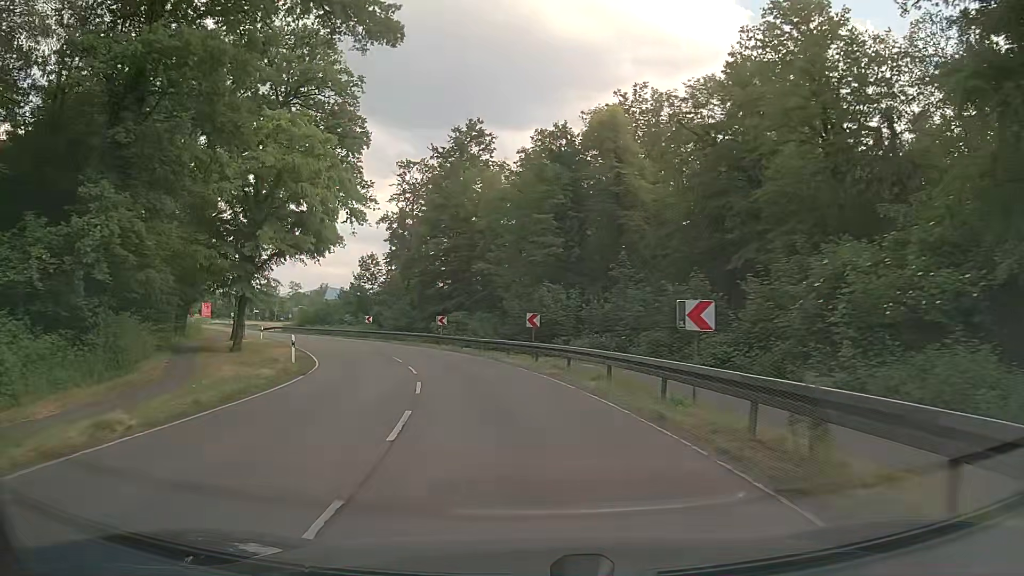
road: secondary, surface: asphalt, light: Day
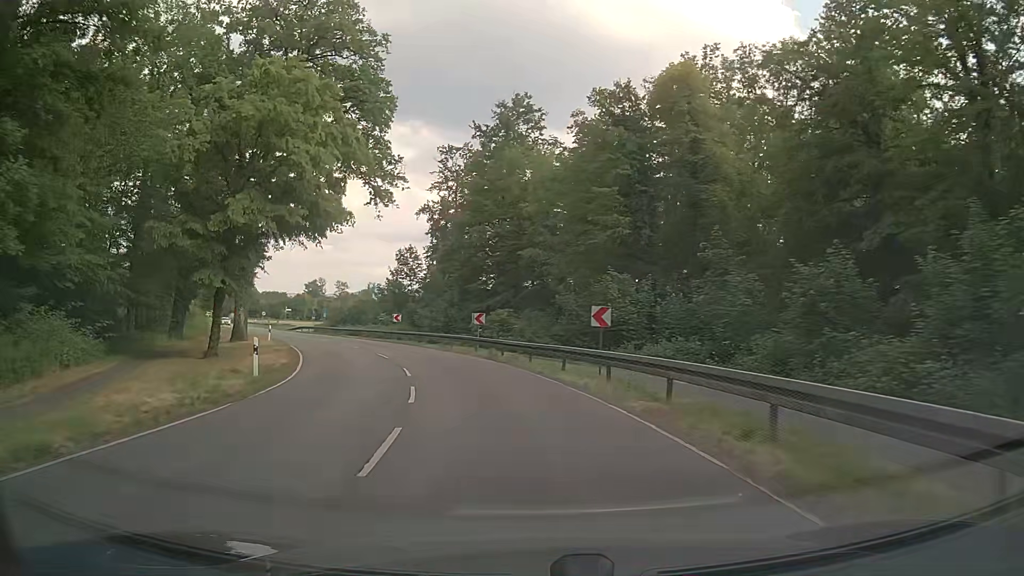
(-0.4, +8.3) m; -4°
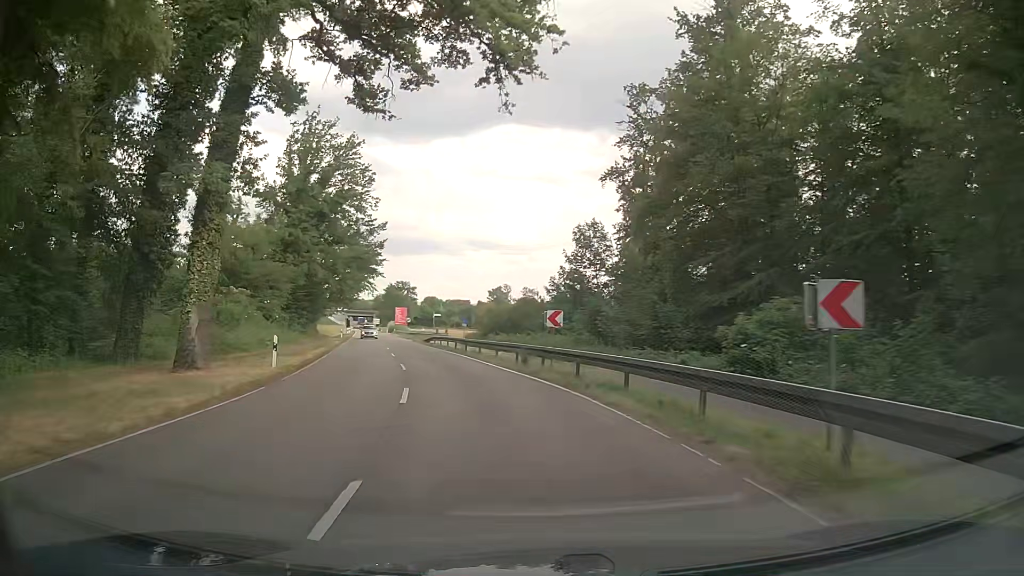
(-3.6, +24.6) m; -17°
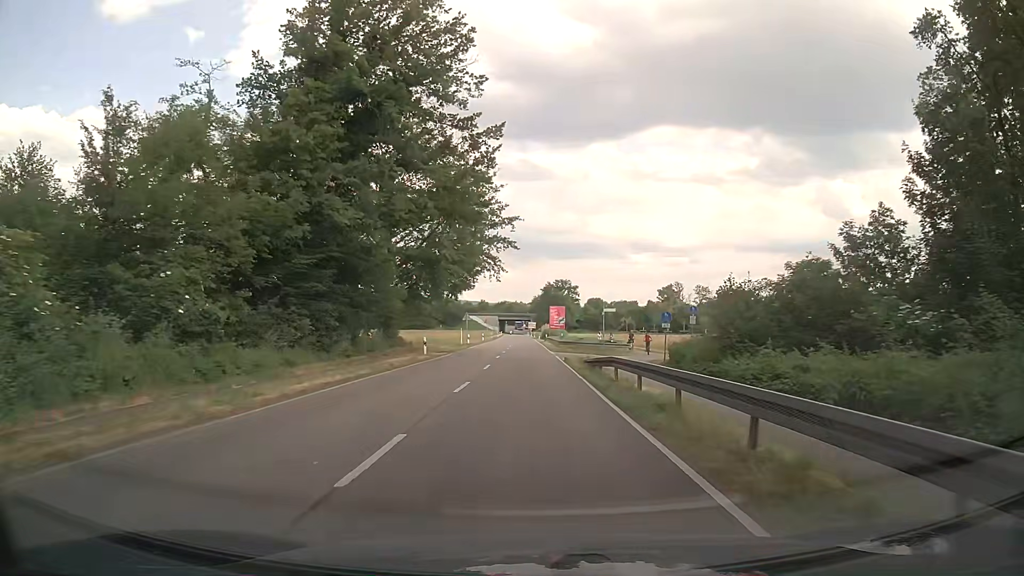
(-5.1, +33.5) m; -14°
(0, +10) (0, +20) (0, +30) (0, +40) (0, +50) (-1, +60) (-1, +70) (-1, +80) (-1, +90) (-1, +100) m
